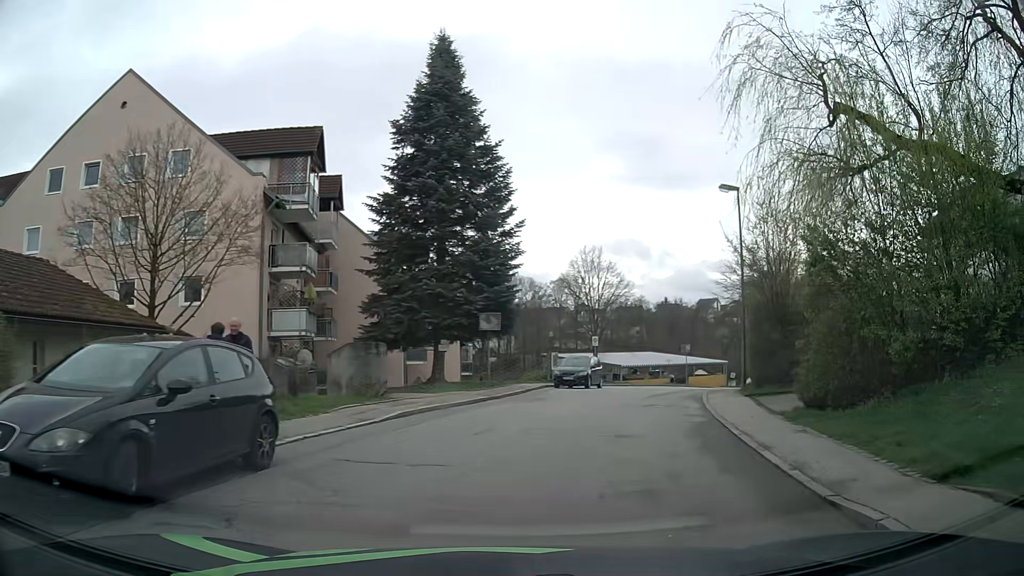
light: Day
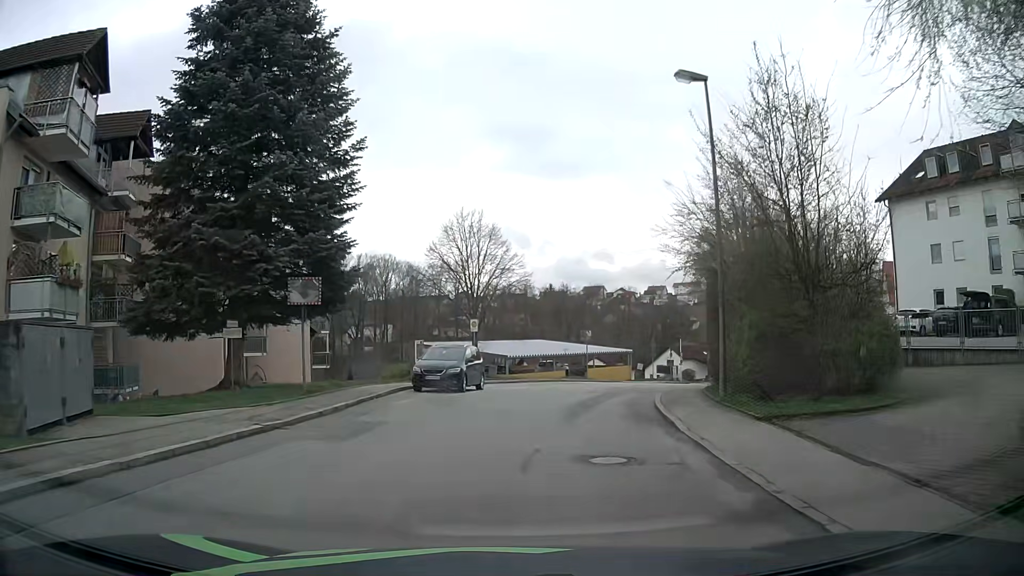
(+1.4, +10.9) m; +11°
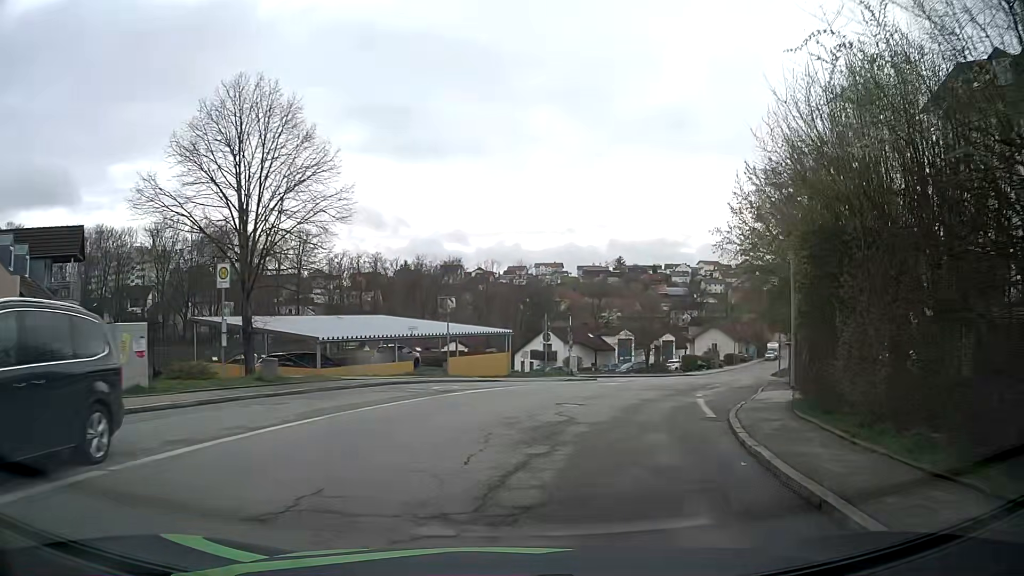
(+1.5, +19.5) m; +12°
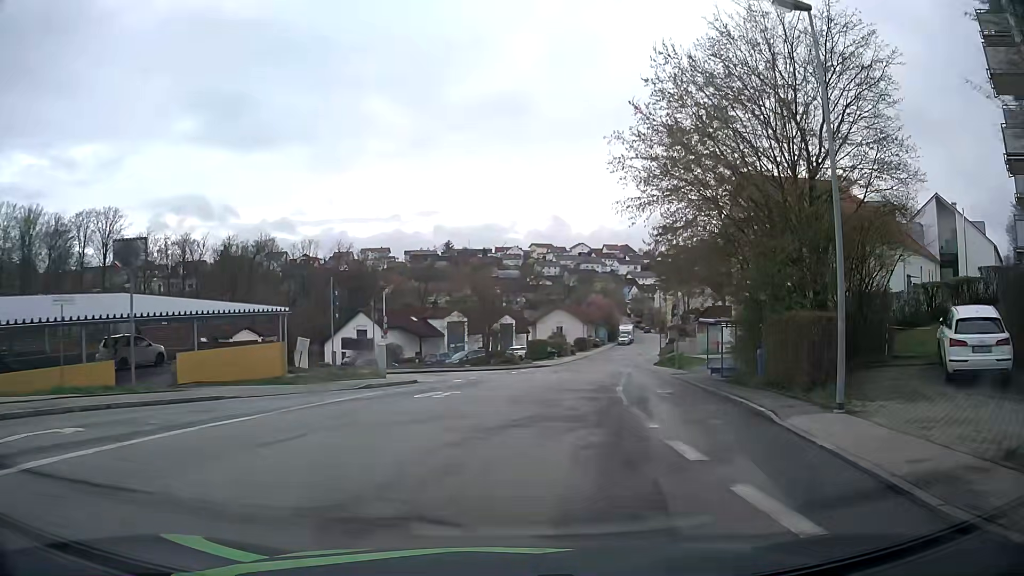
(+1.9, +14.9) m; +15°
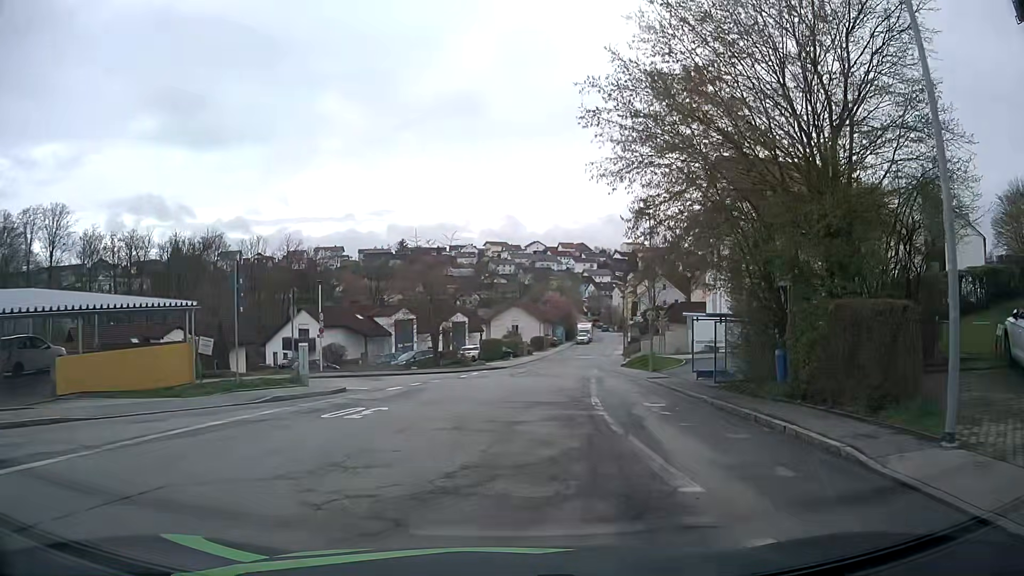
(+0.2, +4.8) m; +4°
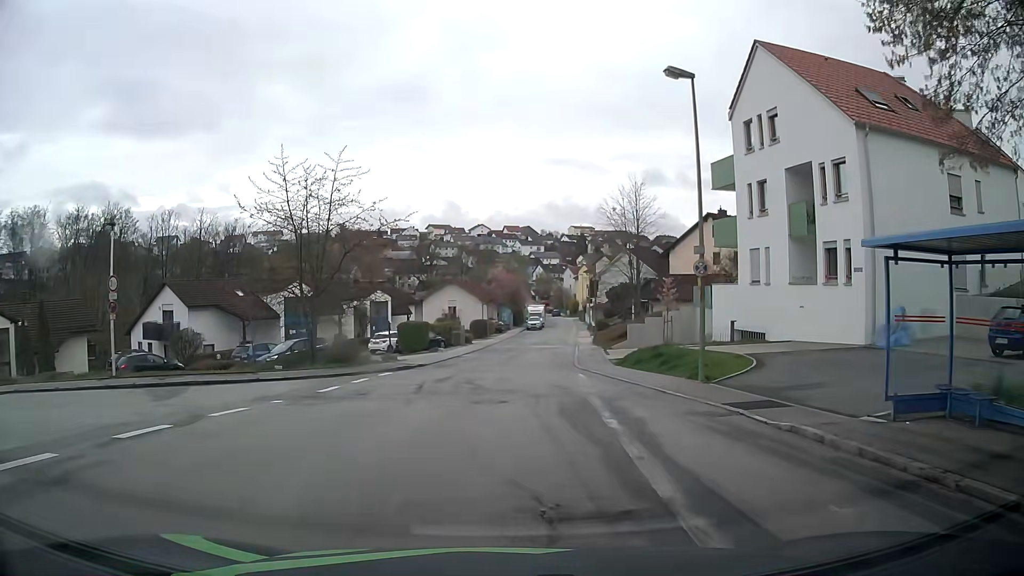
(+0.8, +17.1) m; +4°
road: residential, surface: asphalt
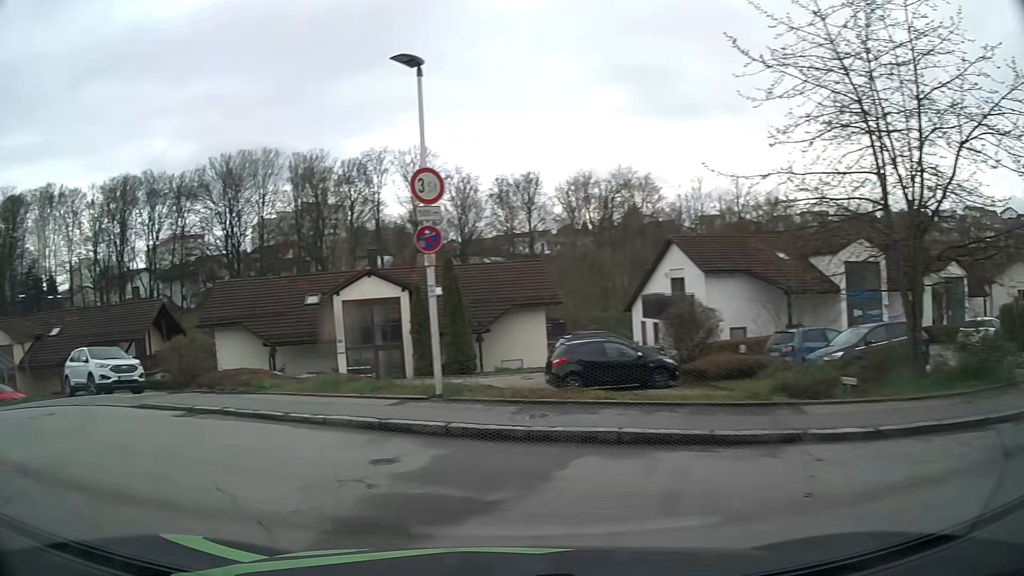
(-3.8, +14.4) m; -48°
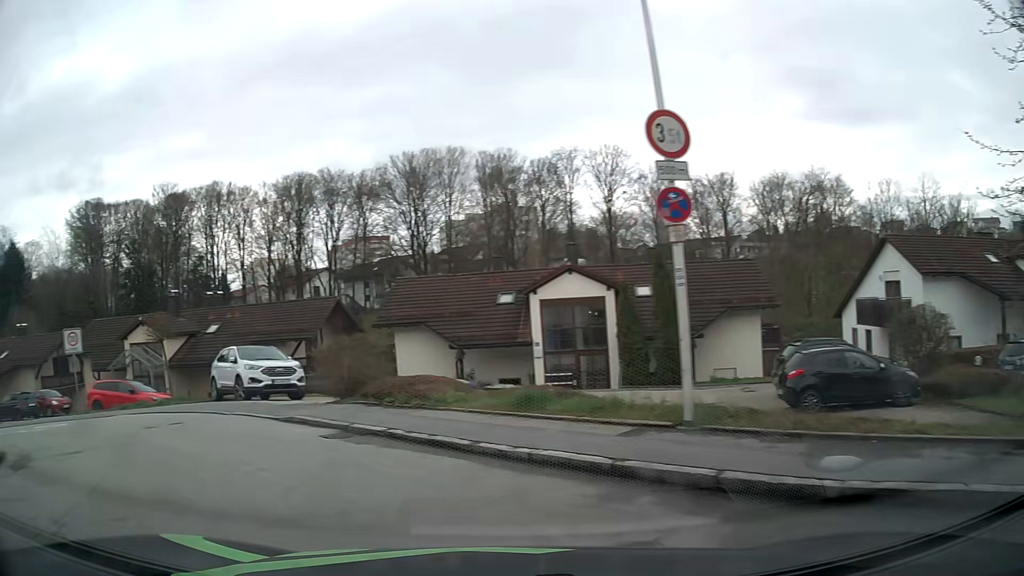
(-0.3, +2.9) m; -15°
(-4, +9) (-11, +16) (-21, +18) (-31, +19) (-41, +21) (-50, +23) (-60, +25) (-70, +27) (-80, +28) (-90, +30) m
